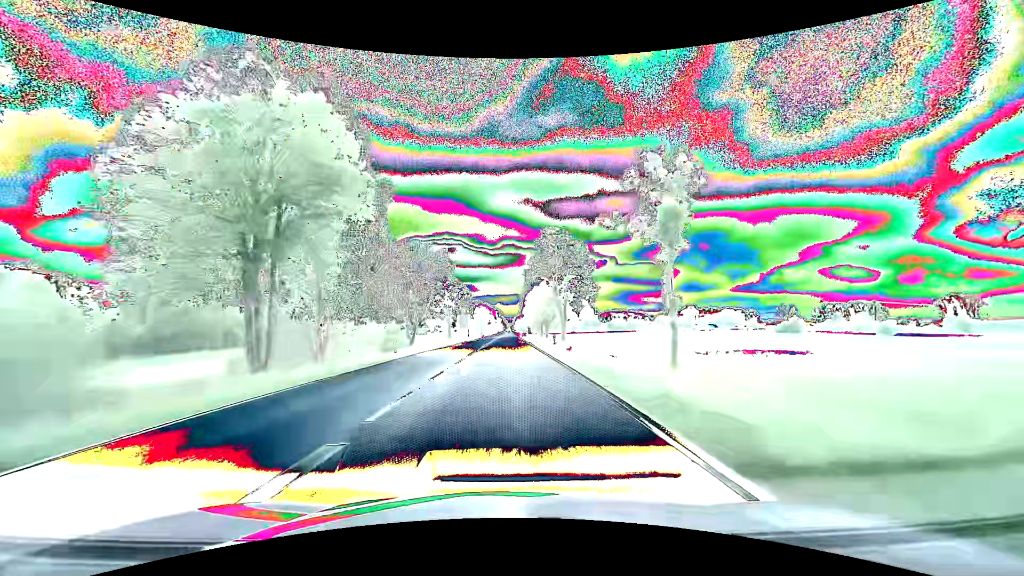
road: primary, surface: asphalt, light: Day
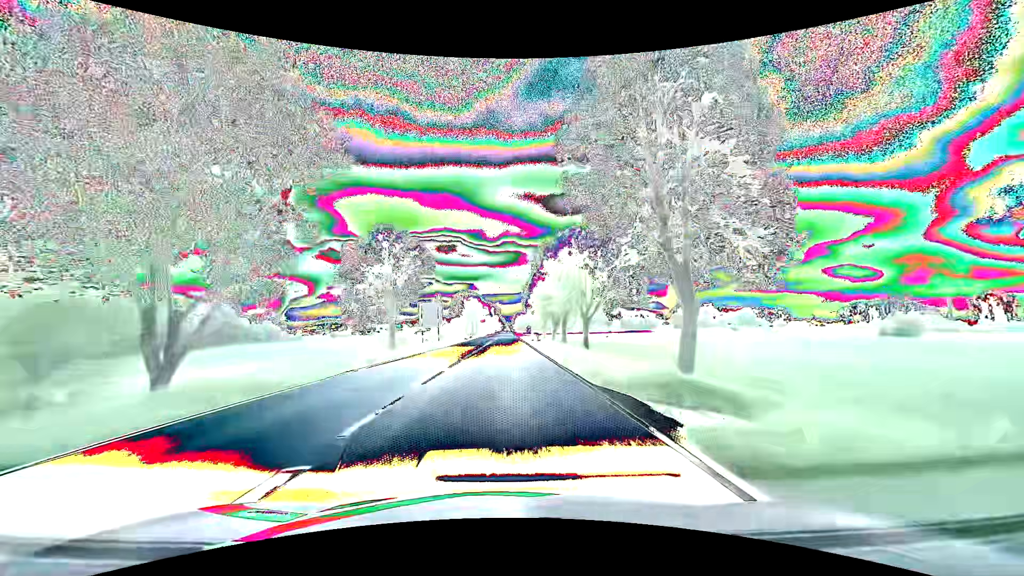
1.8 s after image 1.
(0.0, +43.1) m; 0°
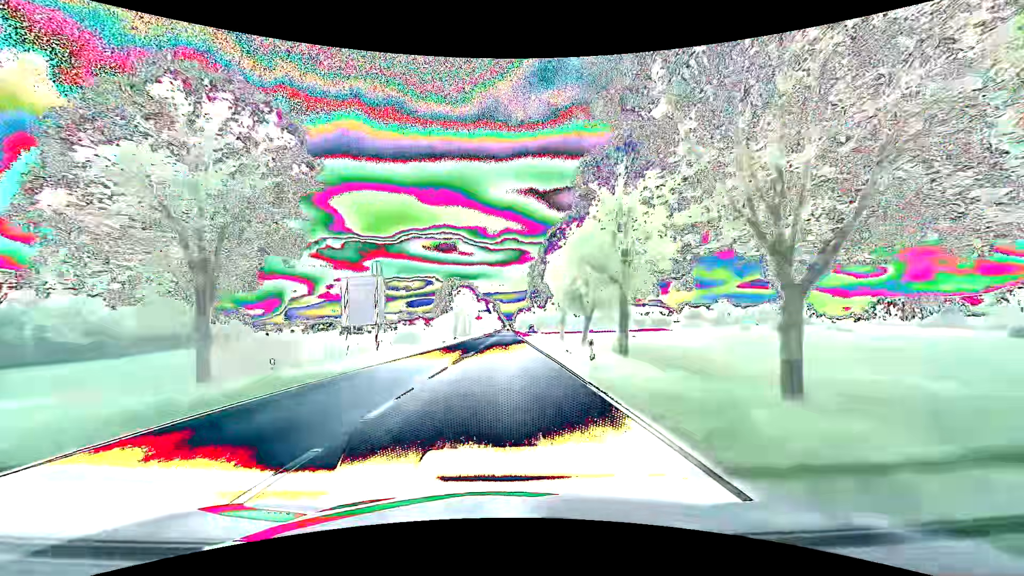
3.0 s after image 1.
(0.0, +29.0) m; 0°
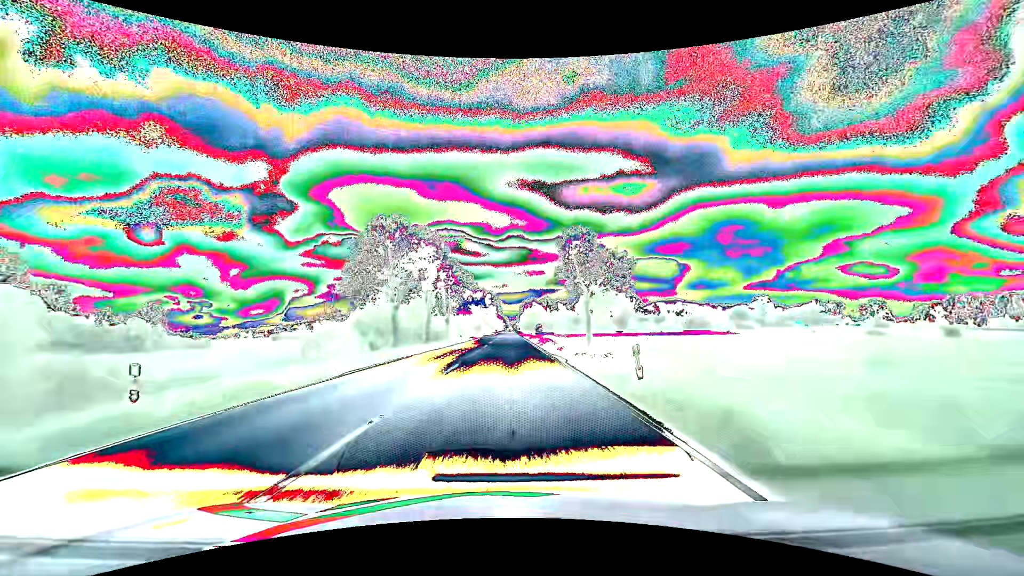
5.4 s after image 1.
(-0.4, +58.8) m; -1°
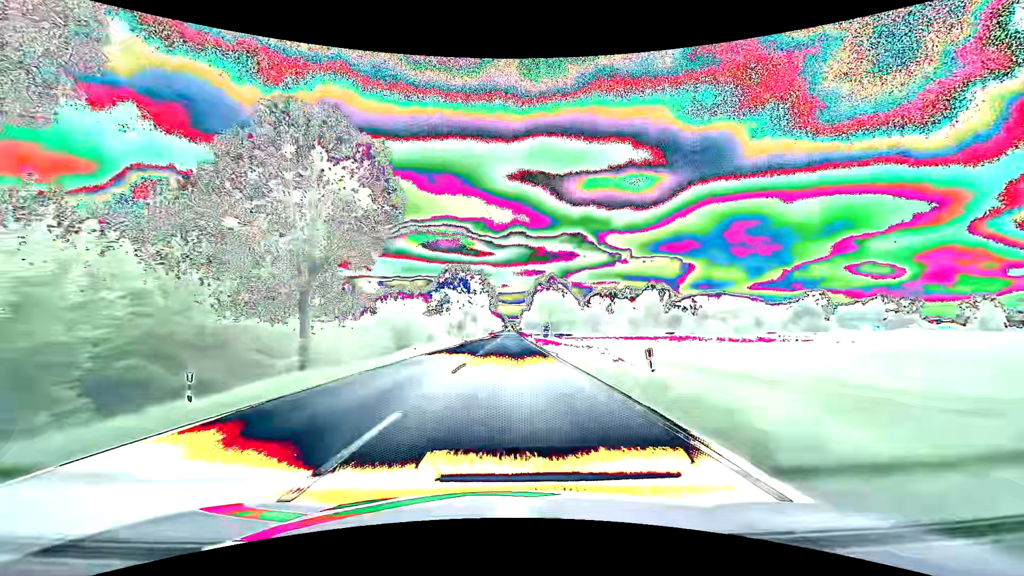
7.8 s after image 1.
(+0.2, +59.6) m; 0°
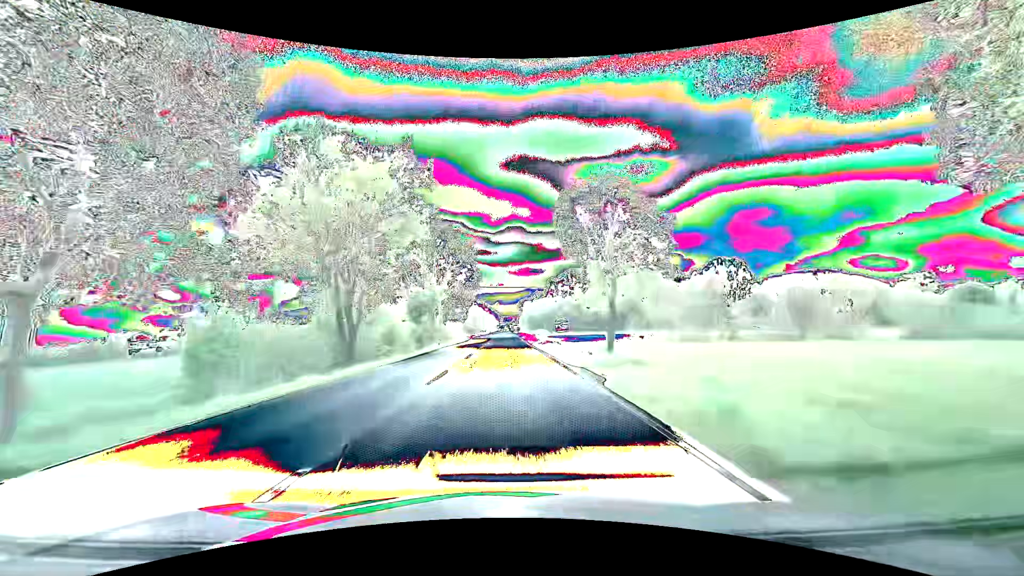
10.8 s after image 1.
(+0.3, +75.5) m; 0°
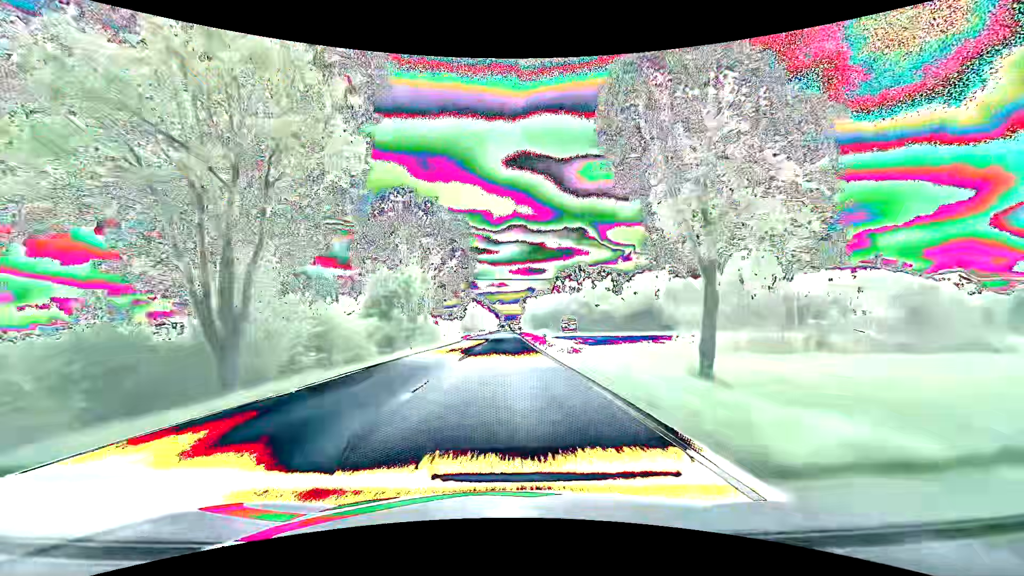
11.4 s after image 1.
(0.0, +15.2) m; 0°
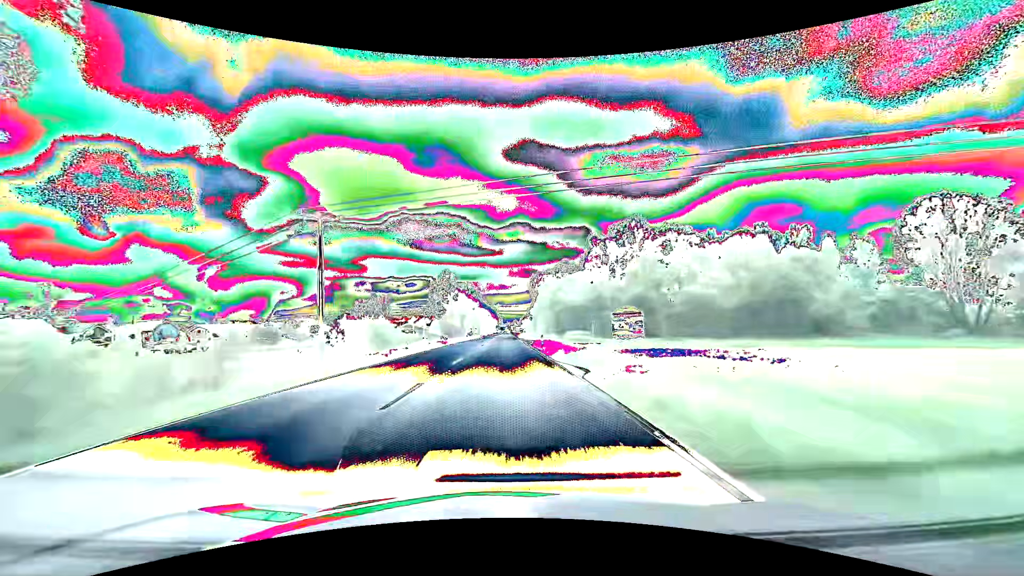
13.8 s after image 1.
(+0.1, +61.2) m; 0°
(0, +10) (0, +20) (0, +30) (0, +40) (0, +50) (0, +60) (0, +70) (-1, +80) (-1, +90) (-1, +100) m
